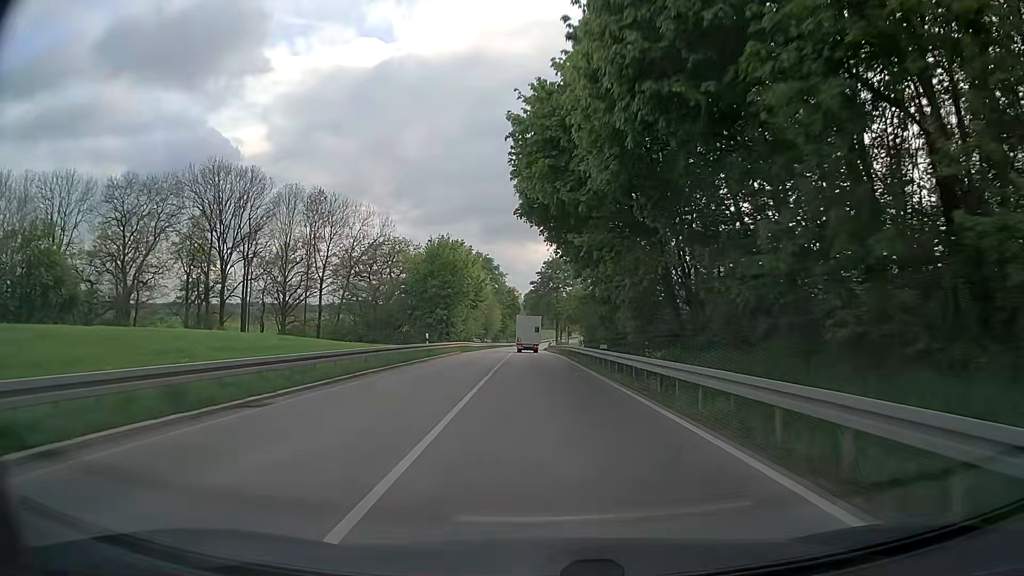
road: secondary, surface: asphalt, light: Day
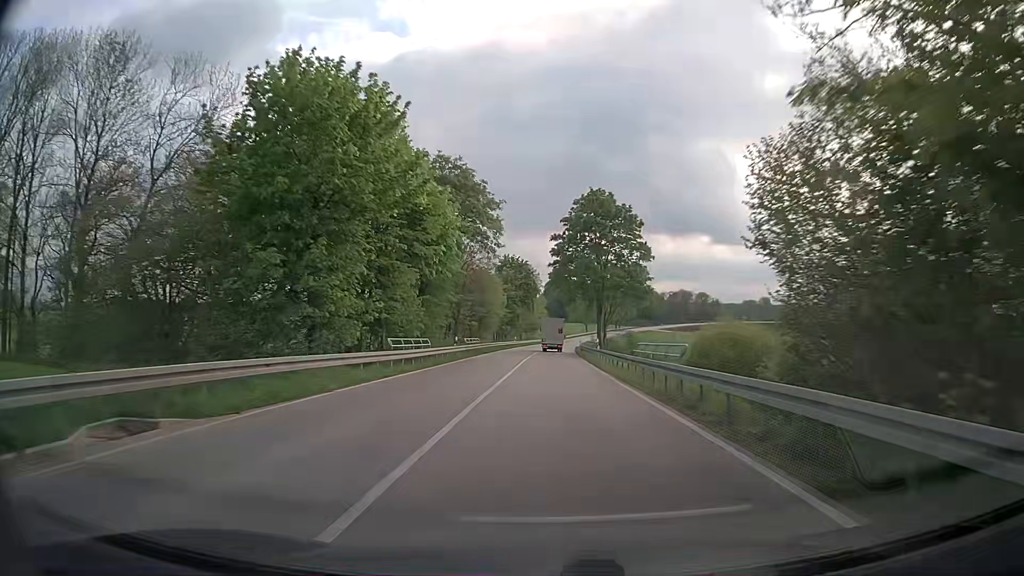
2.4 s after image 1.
(-1.1, +47.6) m; -2°
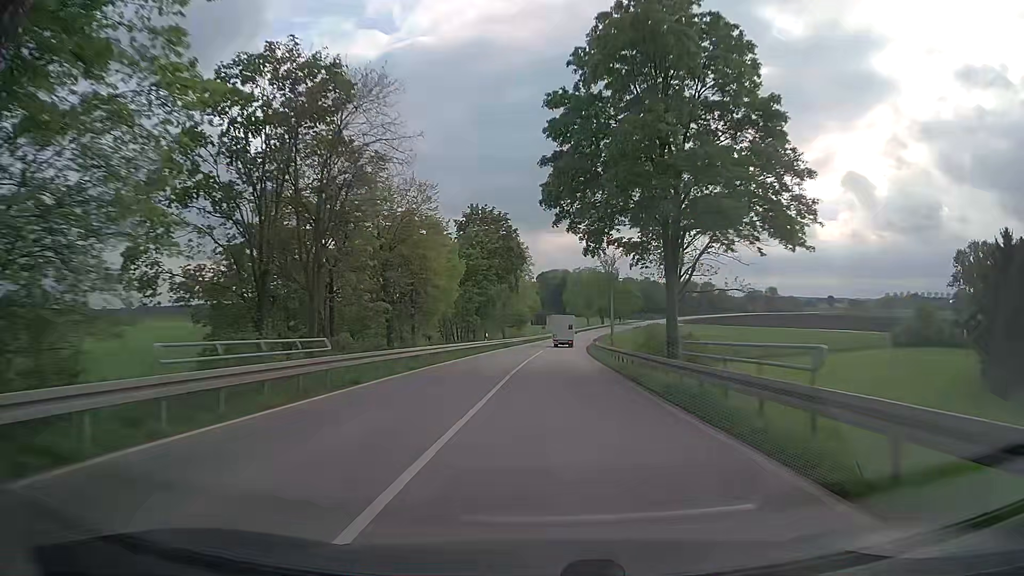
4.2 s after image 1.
(+0.3, +37.8) m; +1°
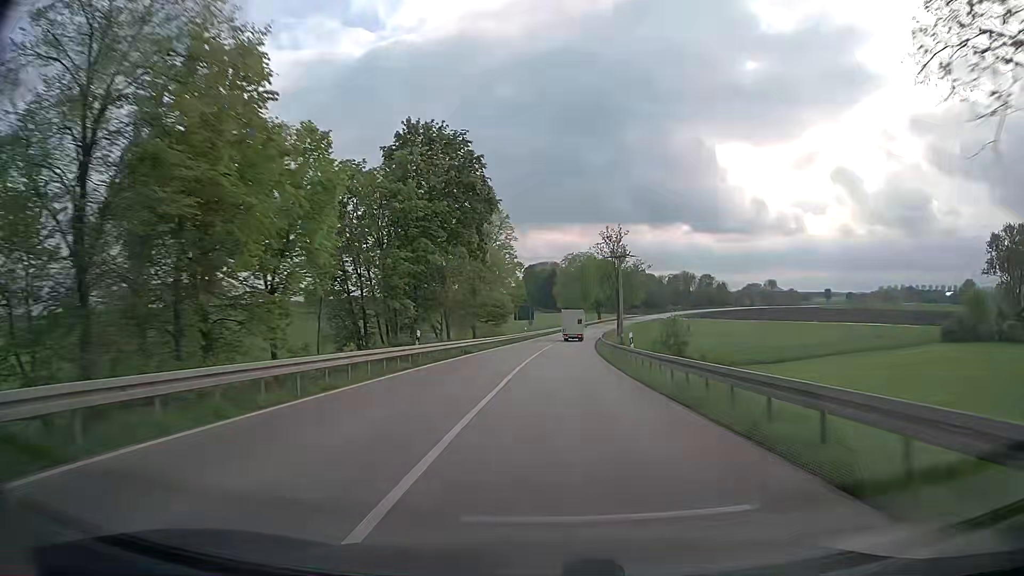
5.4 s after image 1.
(+0.2, +26.3) m; +1°
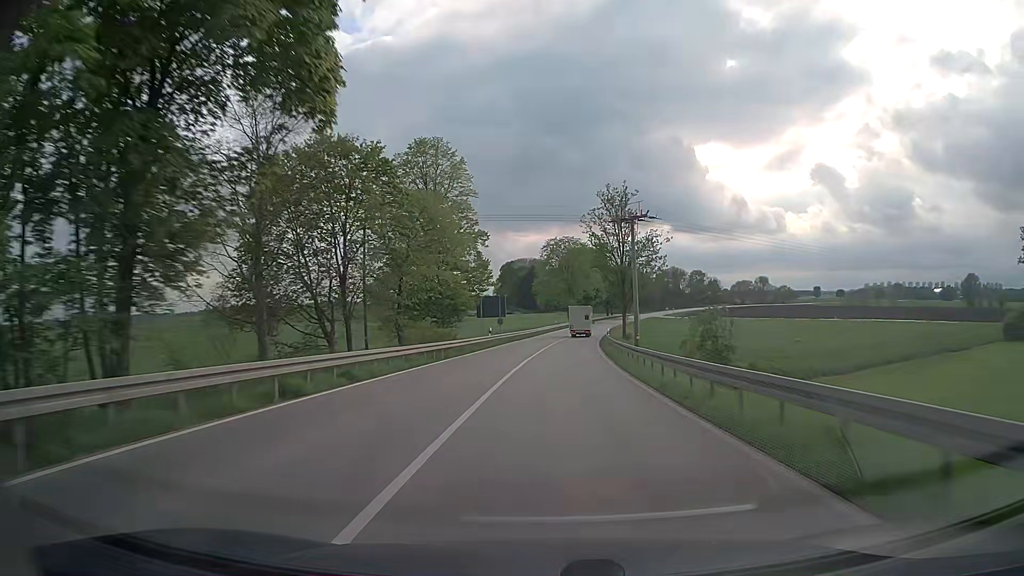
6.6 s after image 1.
(+0.5, +27.1) m; +2°
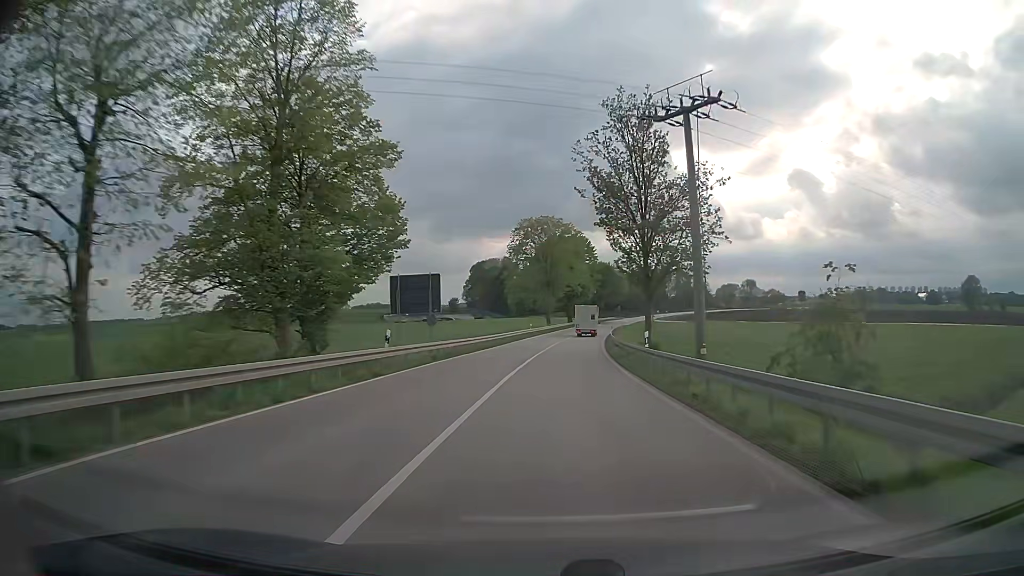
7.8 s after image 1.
(+0.5, +27.8) m; +2°
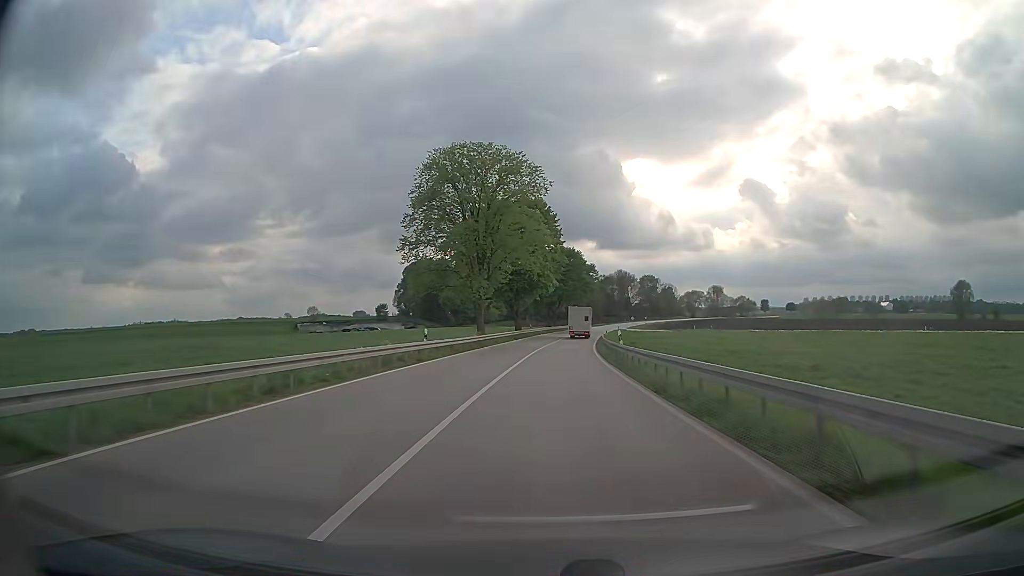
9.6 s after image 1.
(+1.6, +42.6) m; +4°
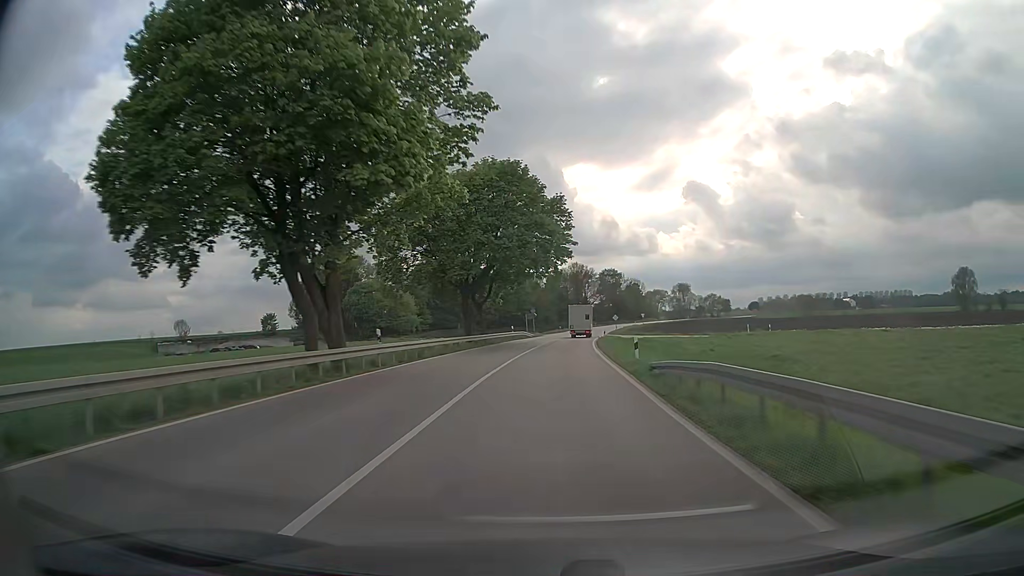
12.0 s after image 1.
(+2.7, +56.8) m; +5°
(0, +10) (0, +20) (+1, +30) (+1, +40) (+2, +50) (+3, +60) (+4, +70) (+5, +80) (+6, +90) (+7, +100) m
